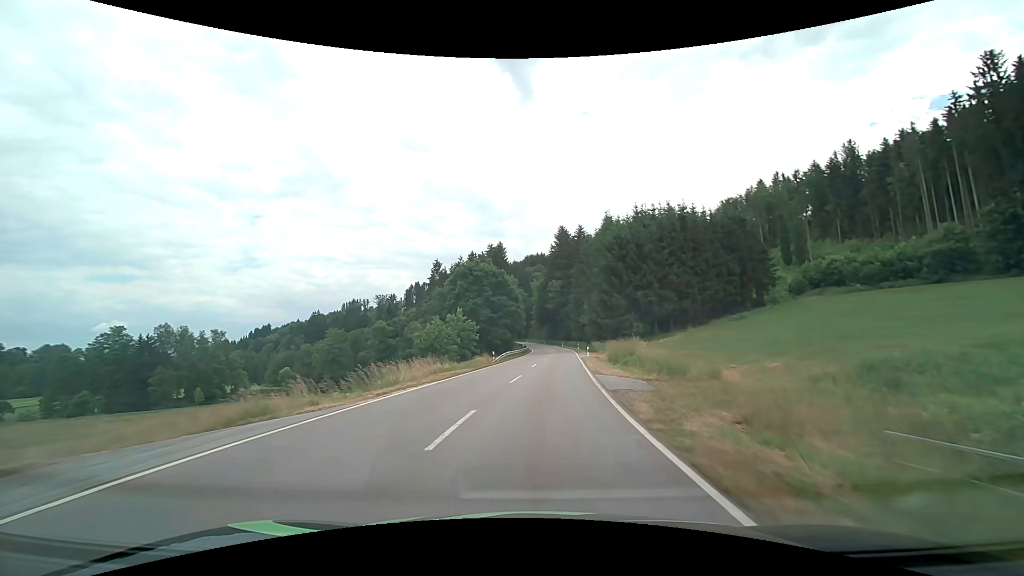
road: tertiary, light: Day
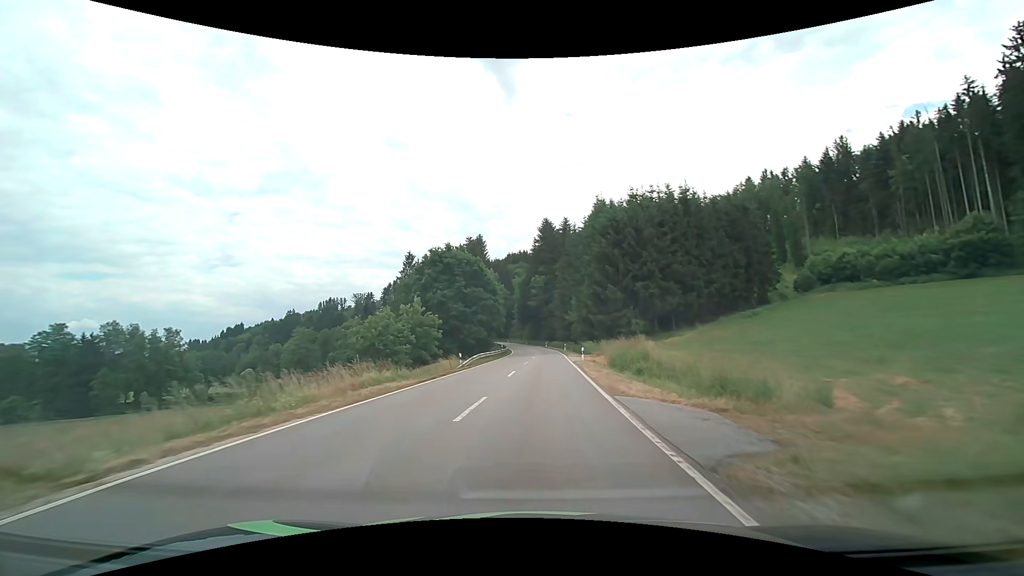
(+0.2, +9.8) m; +2°
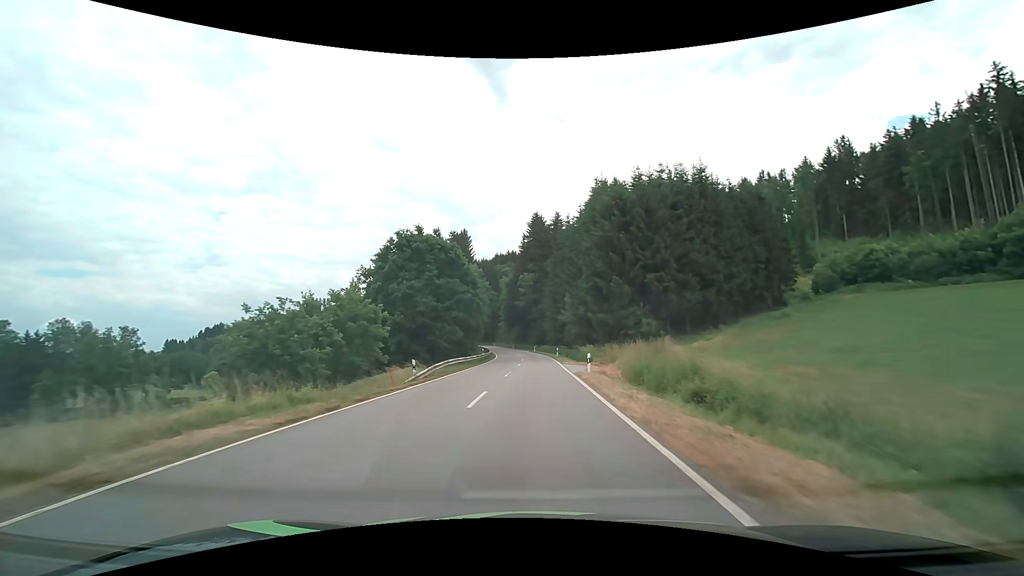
(+0.1, +9.9) m; +1°
